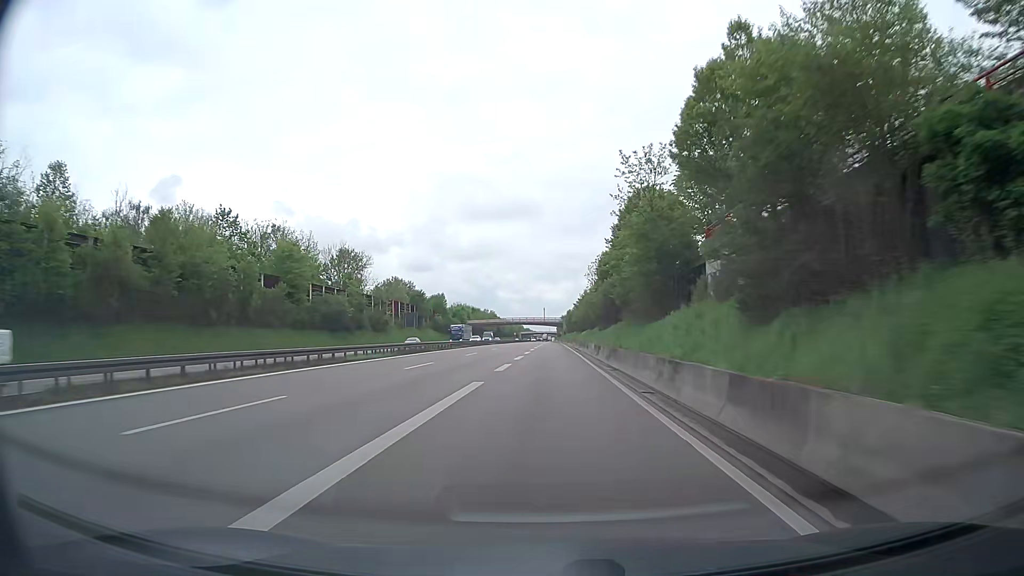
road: trunk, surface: asphalt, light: Day
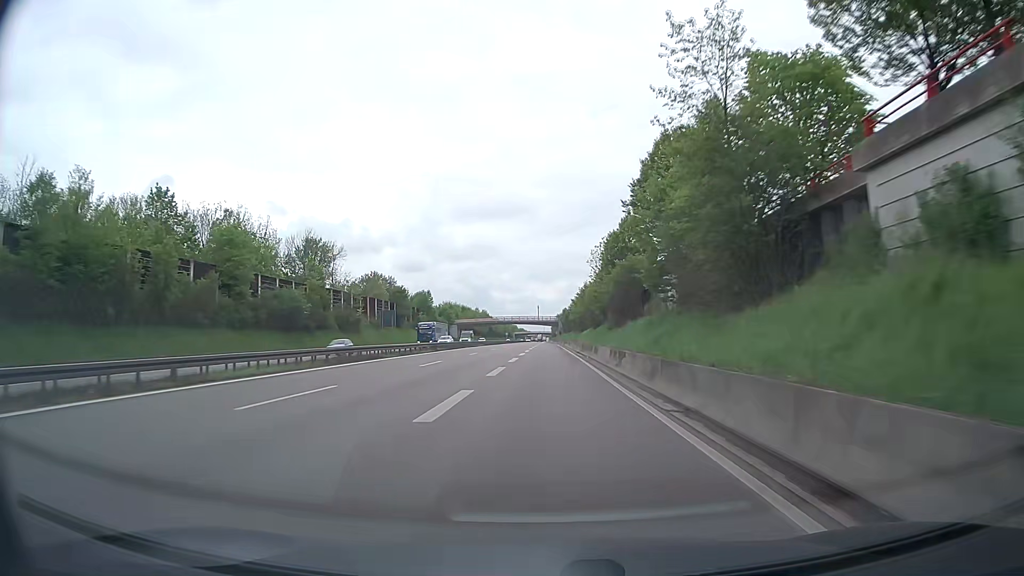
(+0.1, +14.6) m; 0°
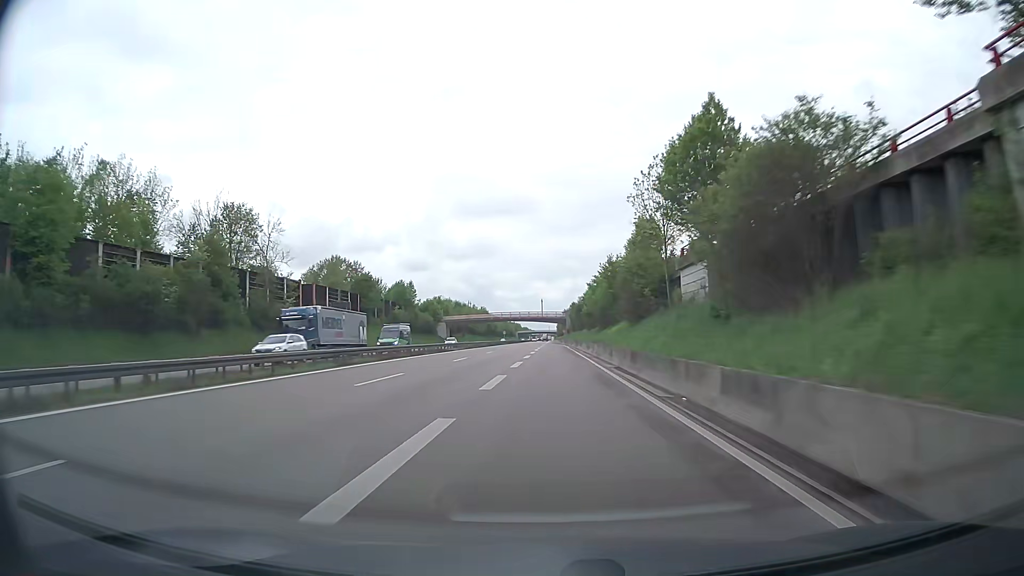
(+0.1, +29.8) m; 0°
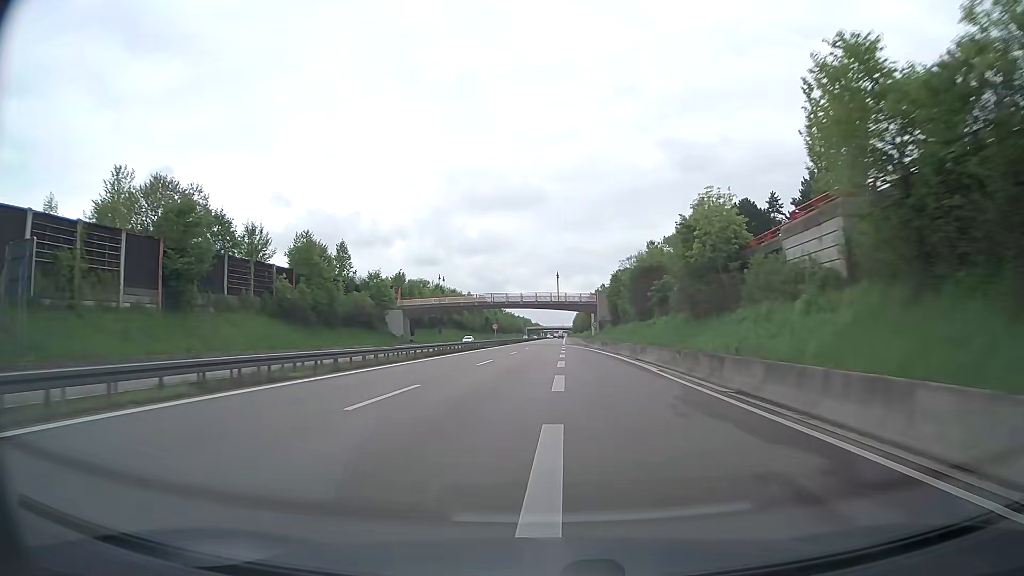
(-0.7, +61.0) m; -1°
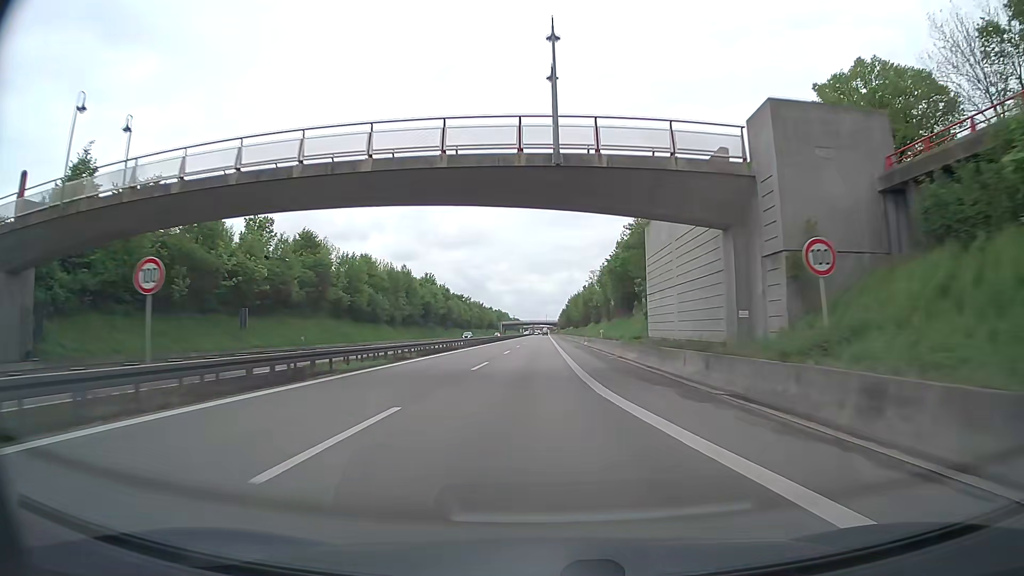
(+1.2, +78.5) m; +2°
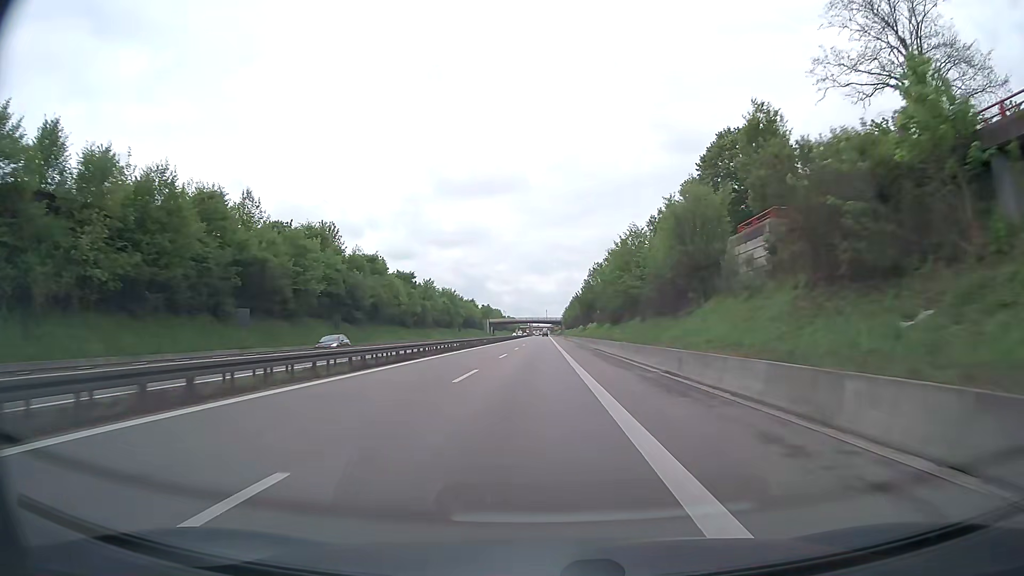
(+0.2, +78.2) m; 0°
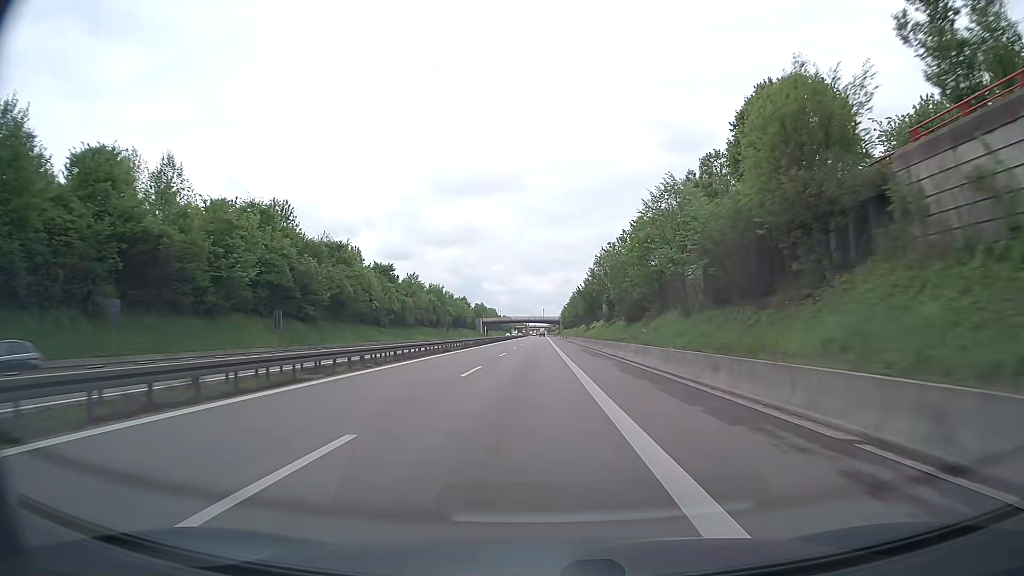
(0.0, +15.7) m; 0°
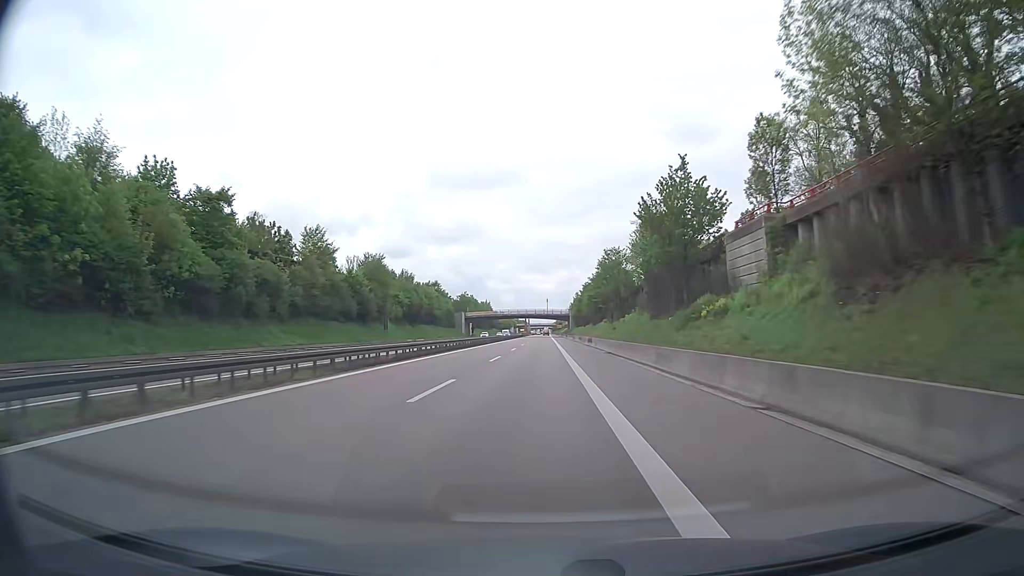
(+0.2, +62.3) m; 0°
(0, +10) (0, +20) (0, +30) (0, +40) (0, +50) (0, +60) (0, +70) (0, +80) (0, +90) (0, +100) m
